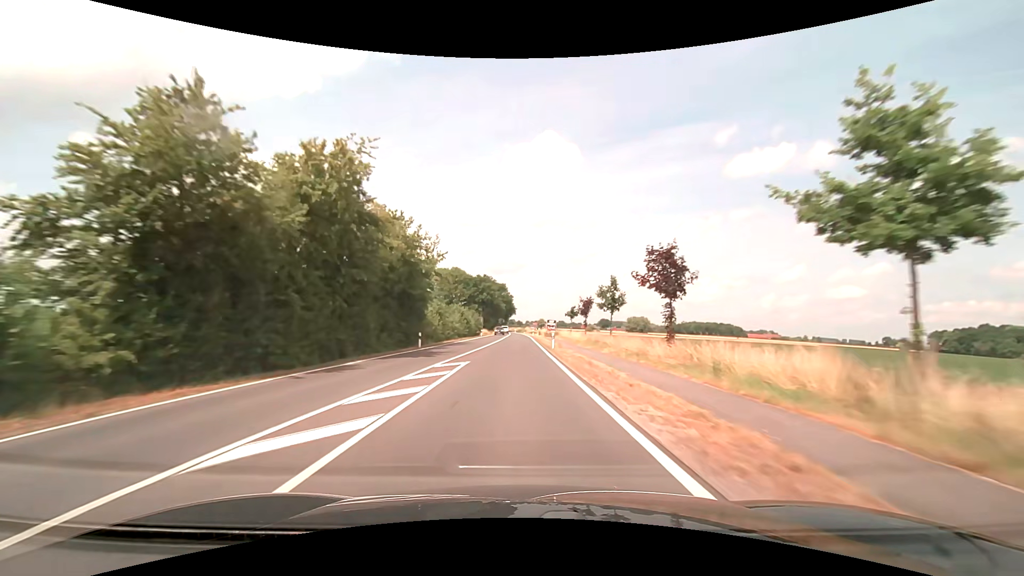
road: secondary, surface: asphalt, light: Day
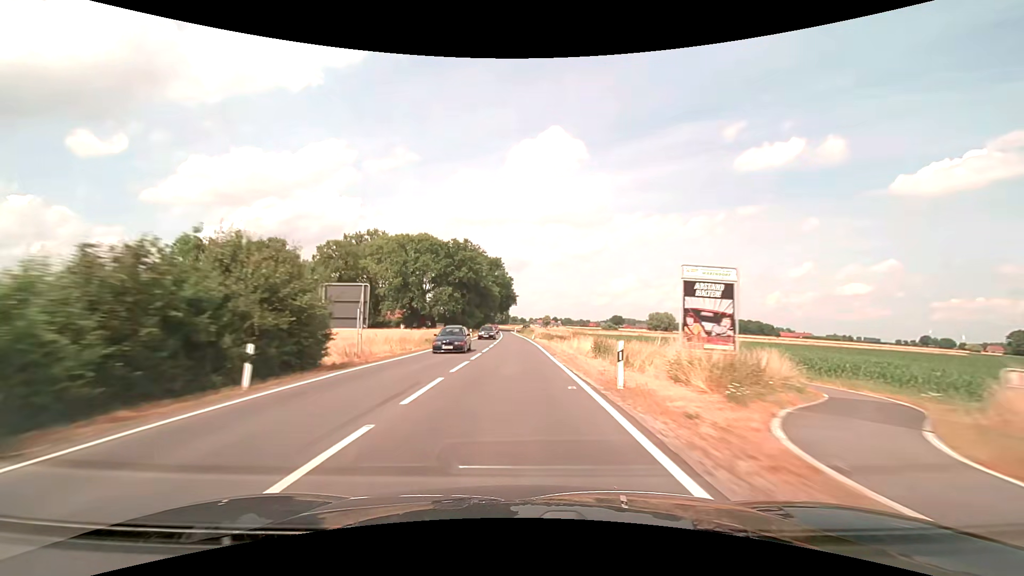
(-0.6, +73.6) m; -1°
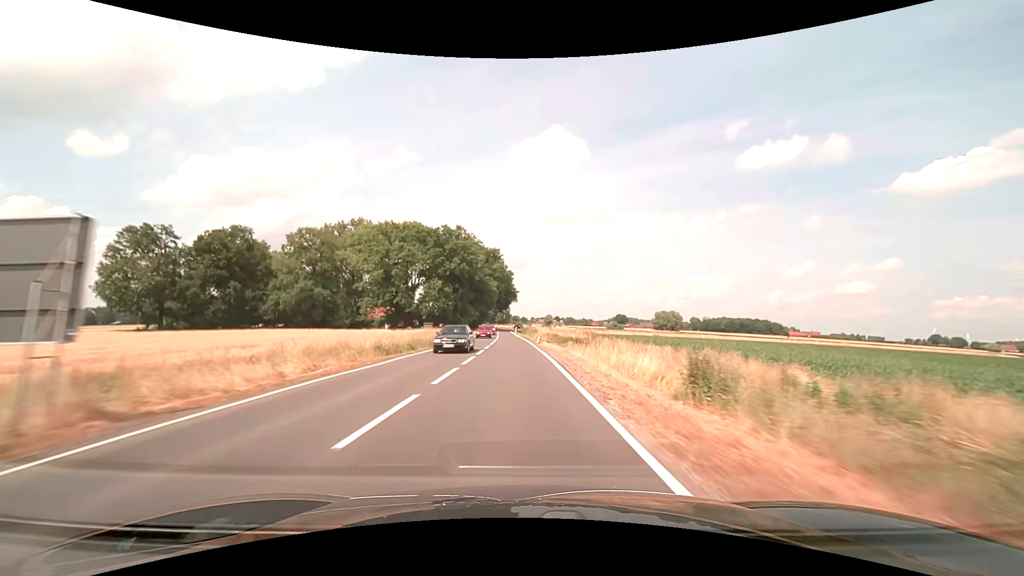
(0.0, +15.1) m; 0°
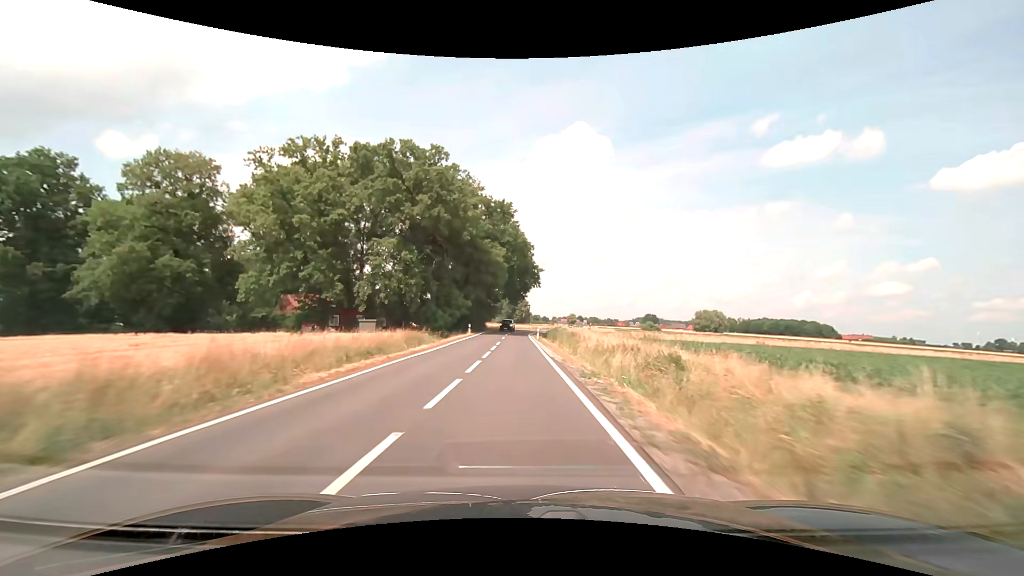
(-0.9, +45.7) m; -2°
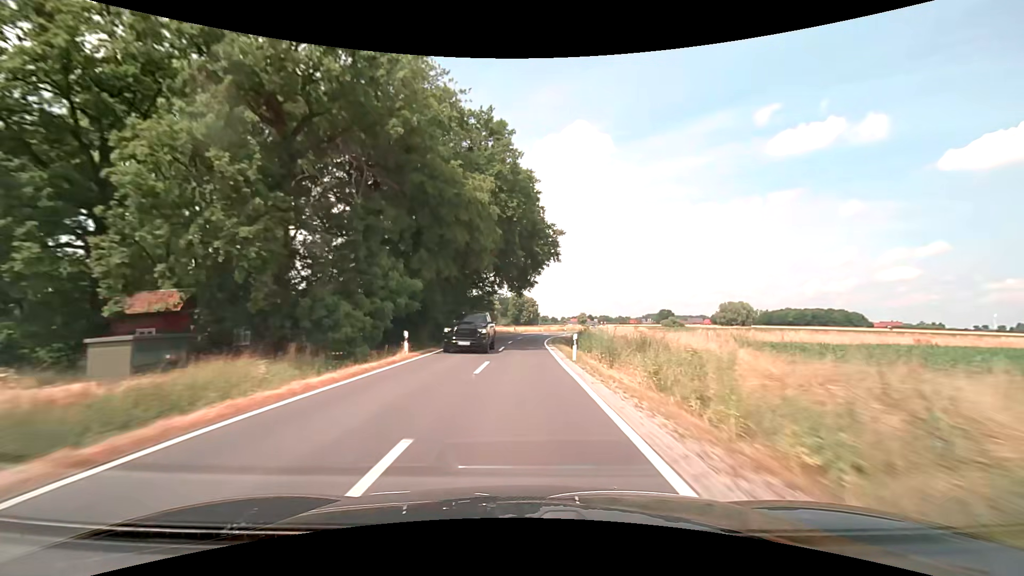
(-0.3, +30.5) m; -1°
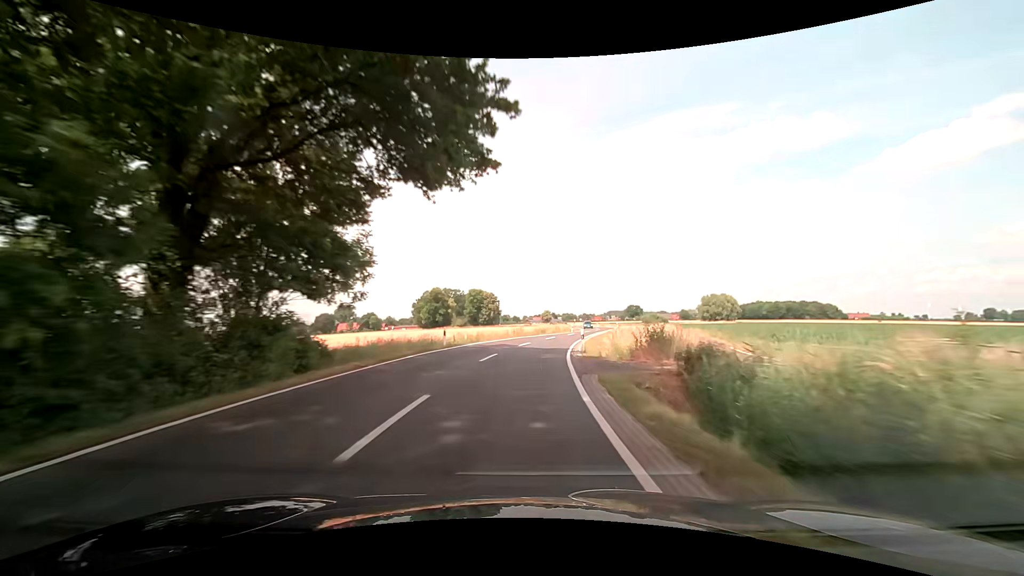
(+0.6, +44.5) m; +4°
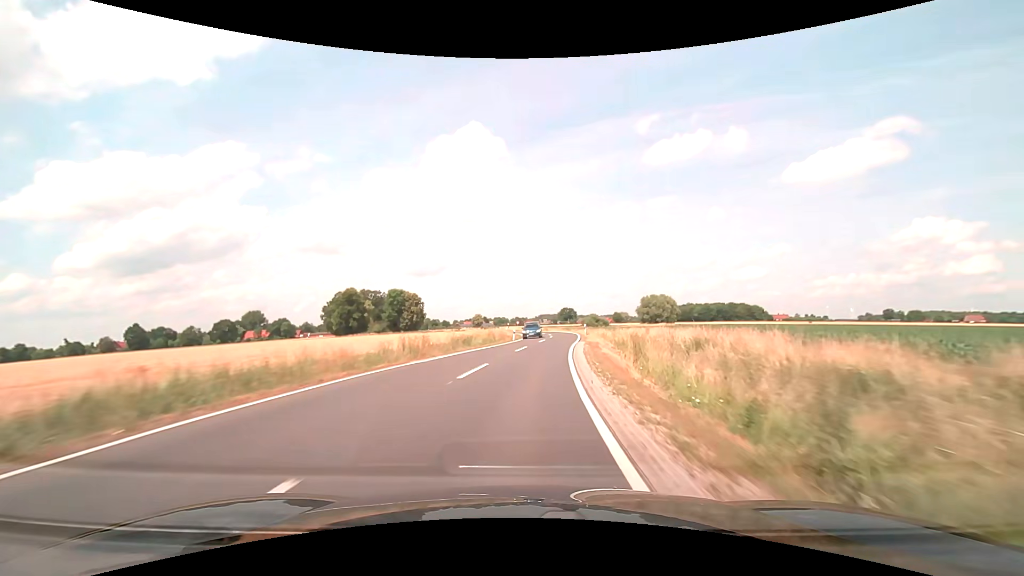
(+1.6, +28.5) m; +8°
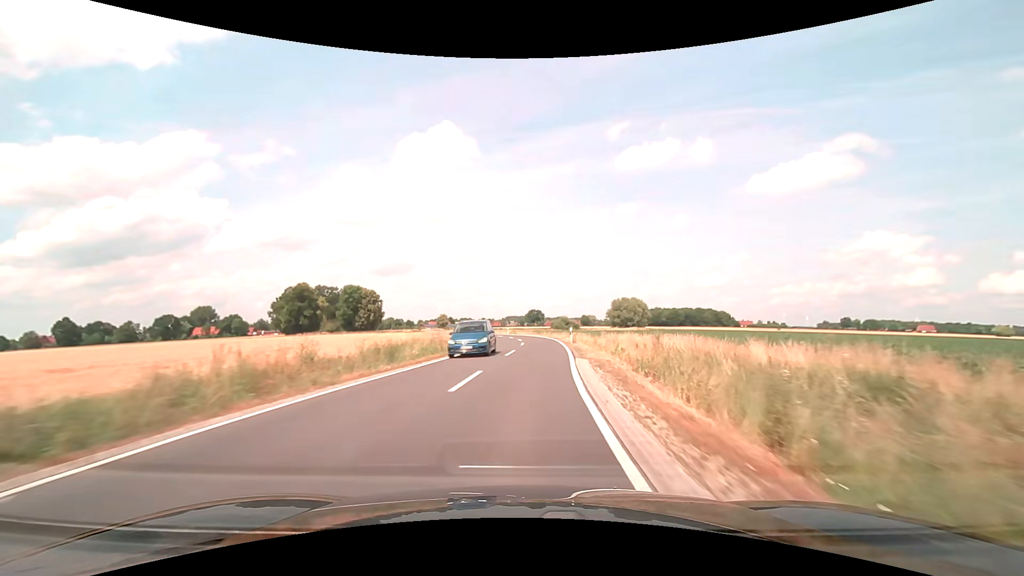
(+0.3, +13.9) m; +3°
(0, +10) (+1, +20) (+1, +30) (+1, +40) (+1, +50) (0, +60) (-1, +70) (-3, +80) (-5, +89) (-7, +99) m
